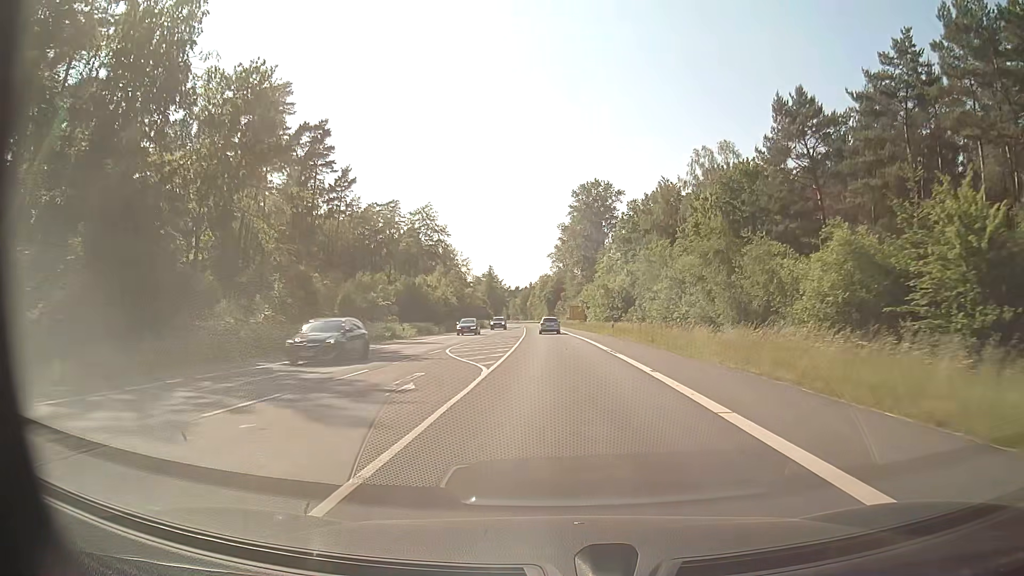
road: secondary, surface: asphalt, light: Day
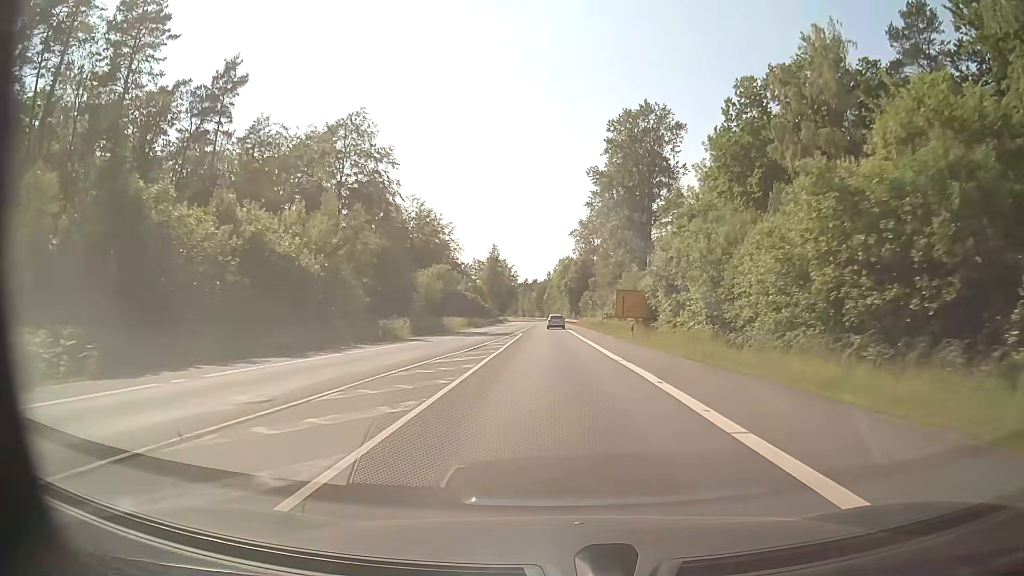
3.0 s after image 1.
(-1.1, +57.5) m; -2°
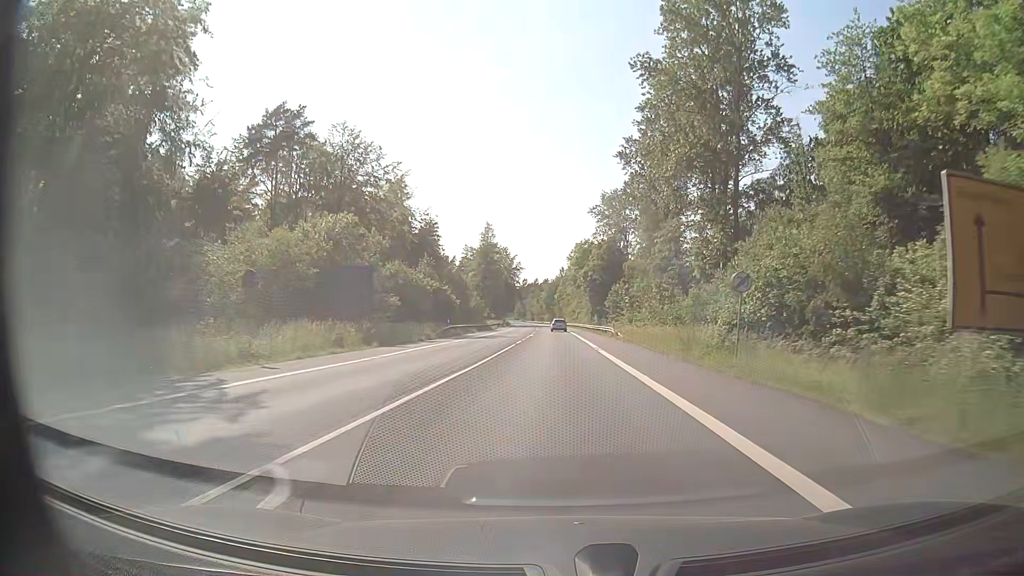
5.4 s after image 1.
(-0.6, +46.0) m; -1°
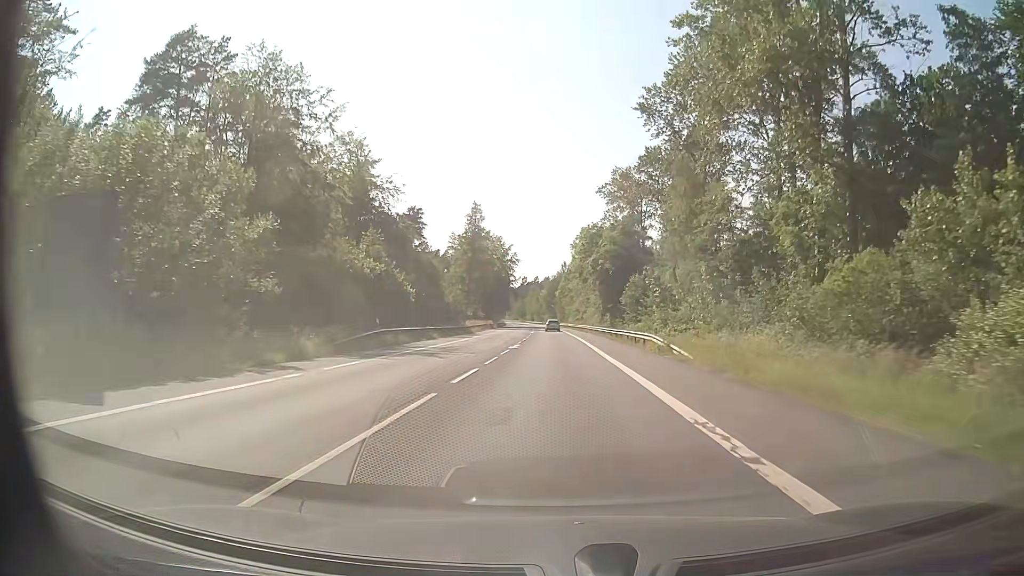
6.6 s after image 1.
(0.0, +23.0) m; 0°
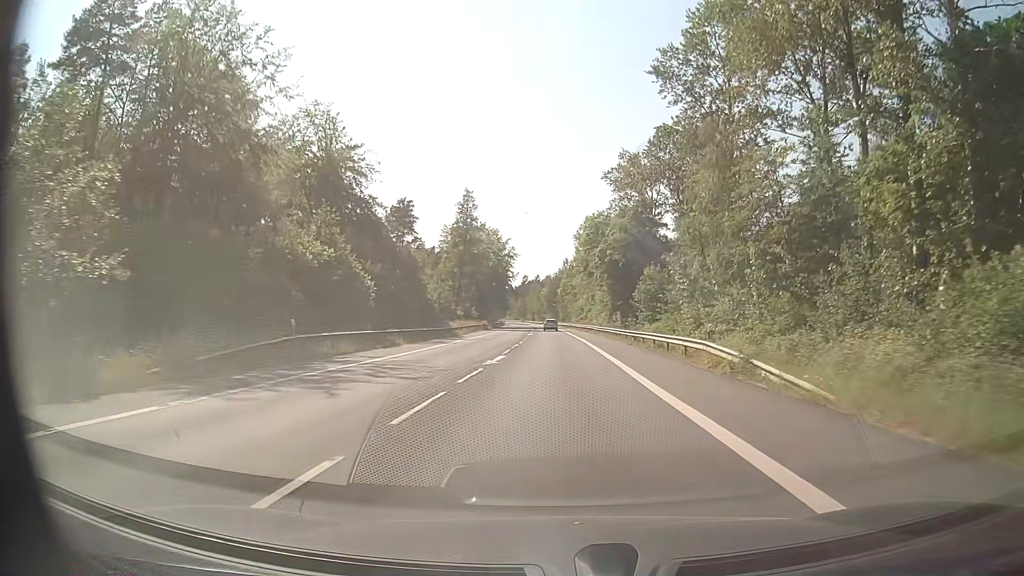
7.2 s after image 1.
(0.0, +11.5) m; 0°
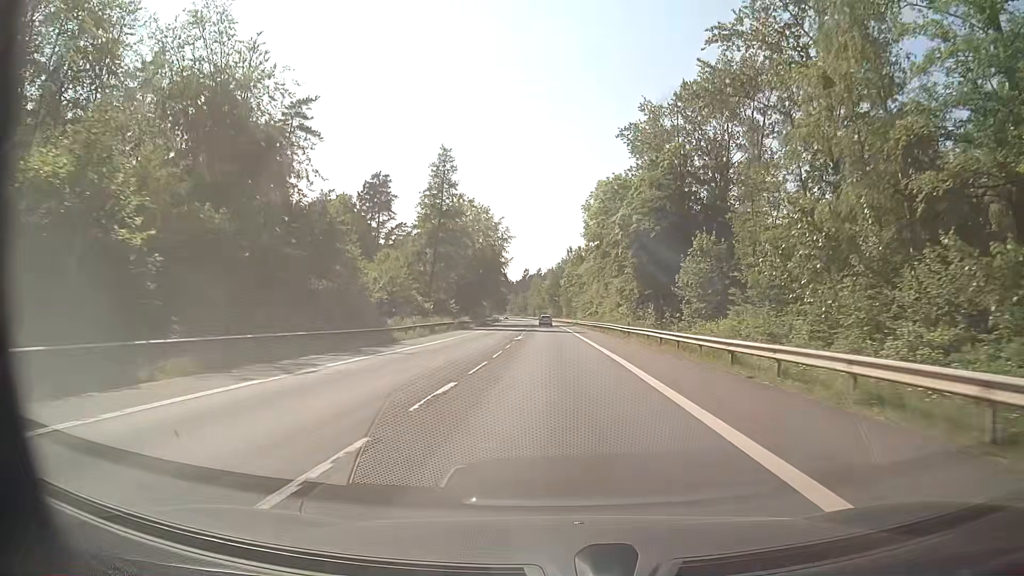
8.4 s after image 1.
(-0.2, +23.0) m; -1°
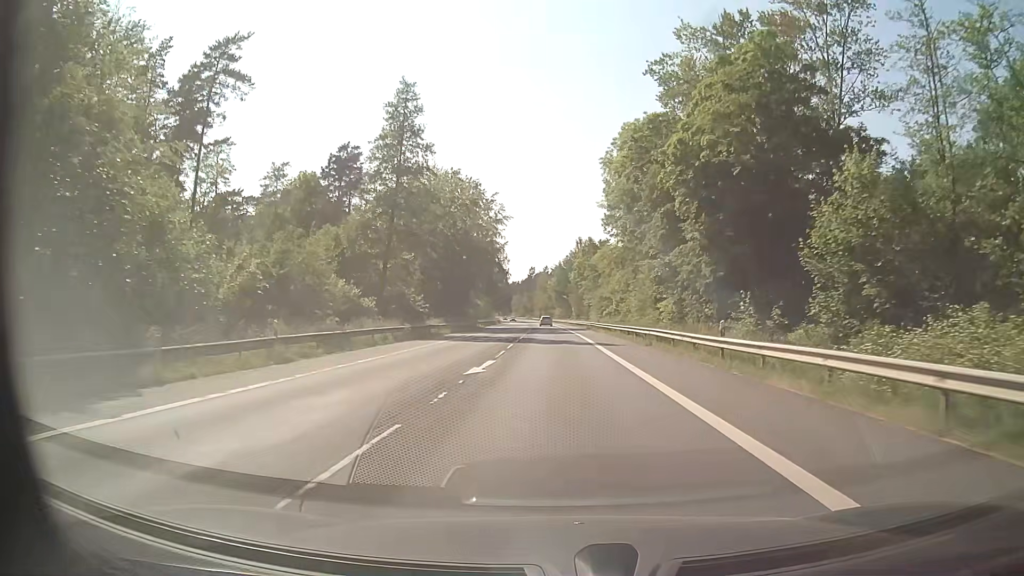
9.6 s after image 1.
(-0.1, +23.0) m; -1°
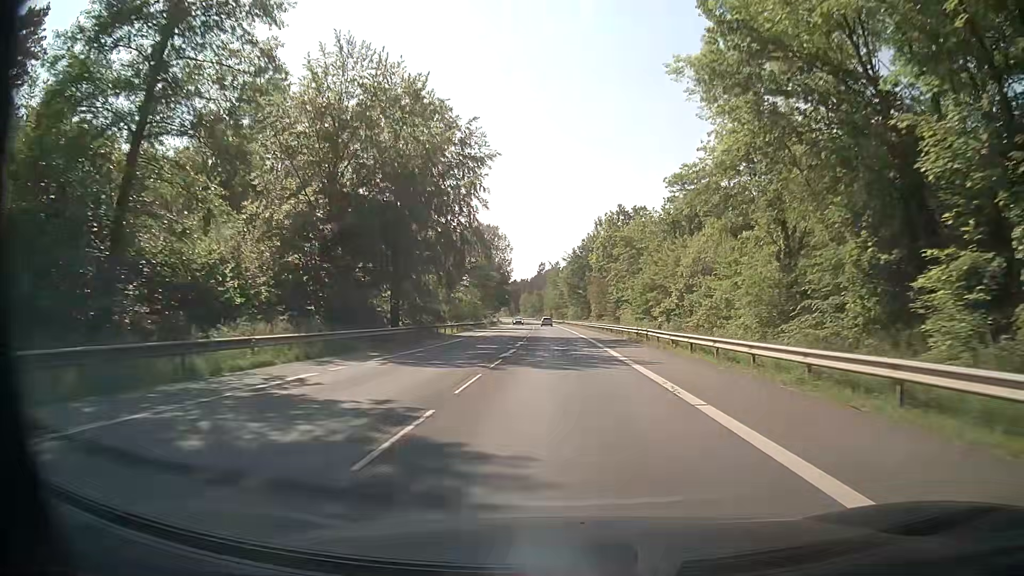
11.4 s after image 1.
(-0.4, +34.5) m; -1°
(0, +10) (0, +20) (0, +30) (0, +40) (0, +50) (0, +60) (0, +70) (0, +80) (0, +90) (-1, +100) m
